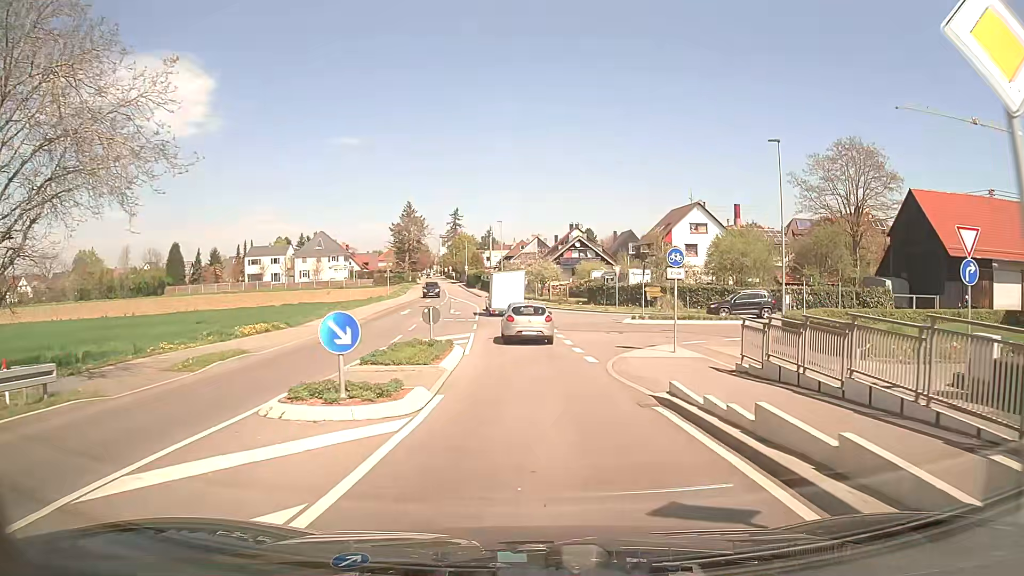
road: secondary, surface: asphalt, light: Day
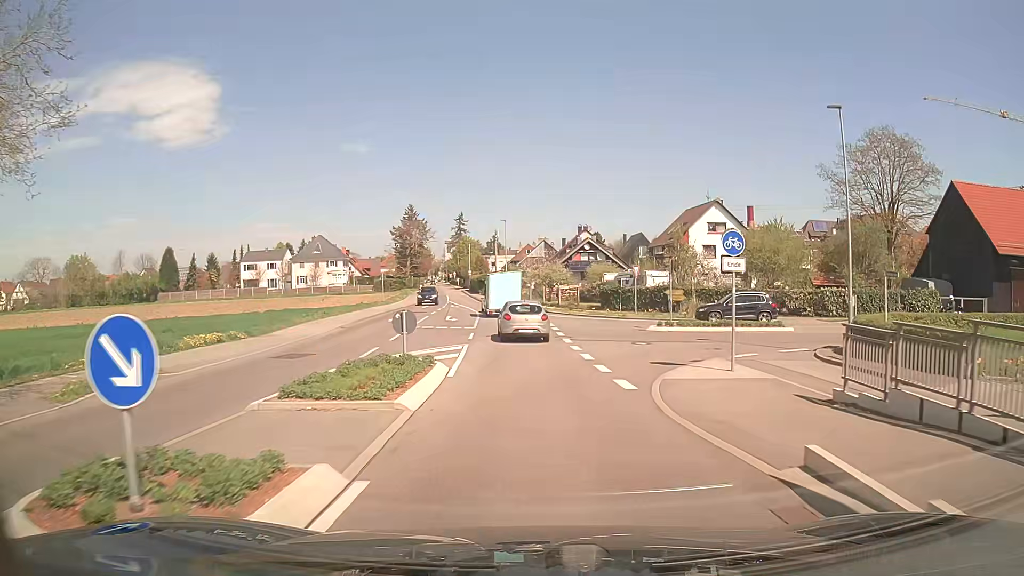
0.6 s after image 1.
(0.0, +5.7) m; -1°
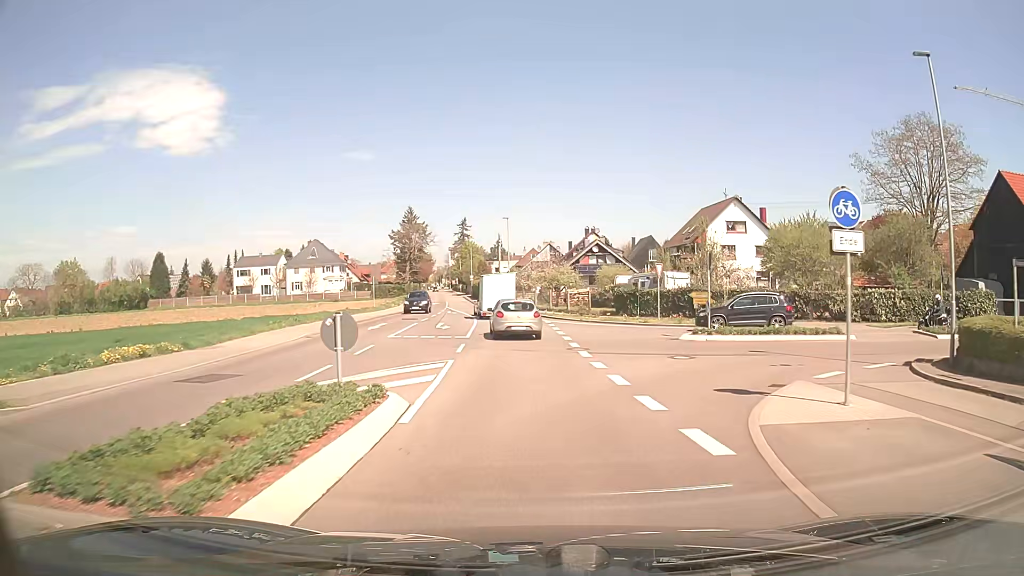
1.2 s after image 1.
(0.0, +5.9) m; -1°
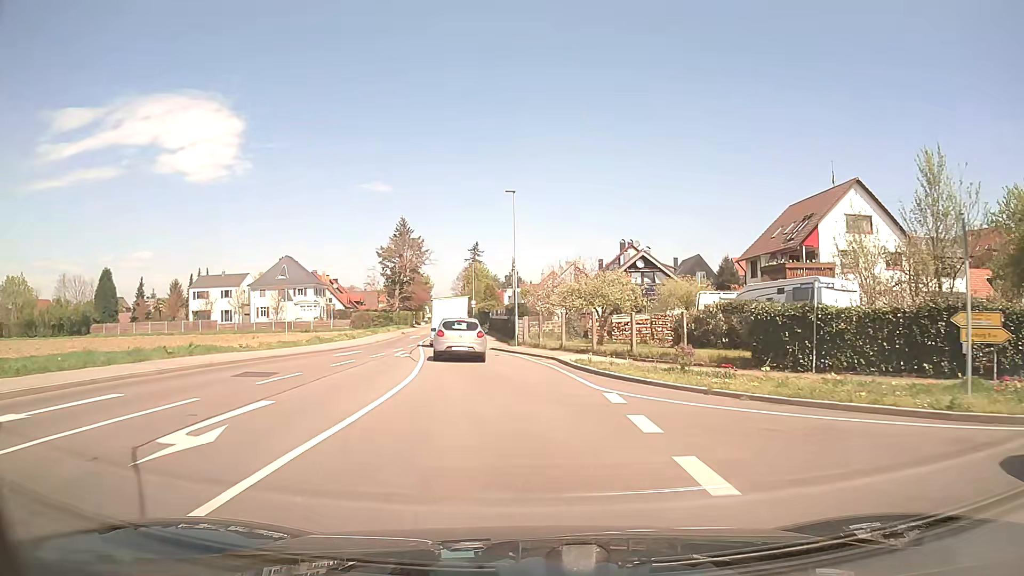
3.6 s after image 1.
(-0.2, +25.5) m; -2°
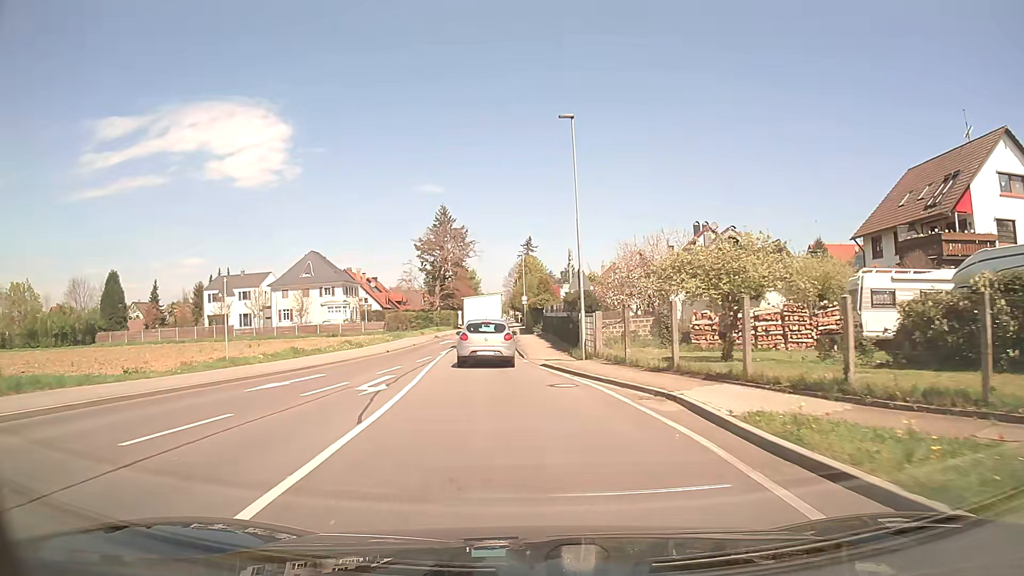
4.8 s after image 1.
(-0.4, +13.1) m; -4°
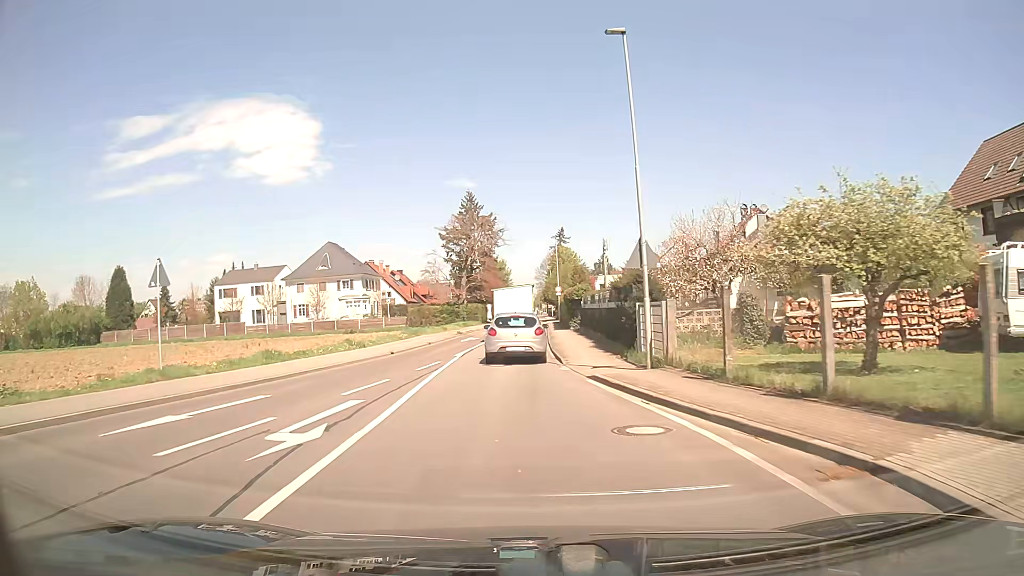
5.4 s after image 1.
(-0.2, +6.5) m; -3°
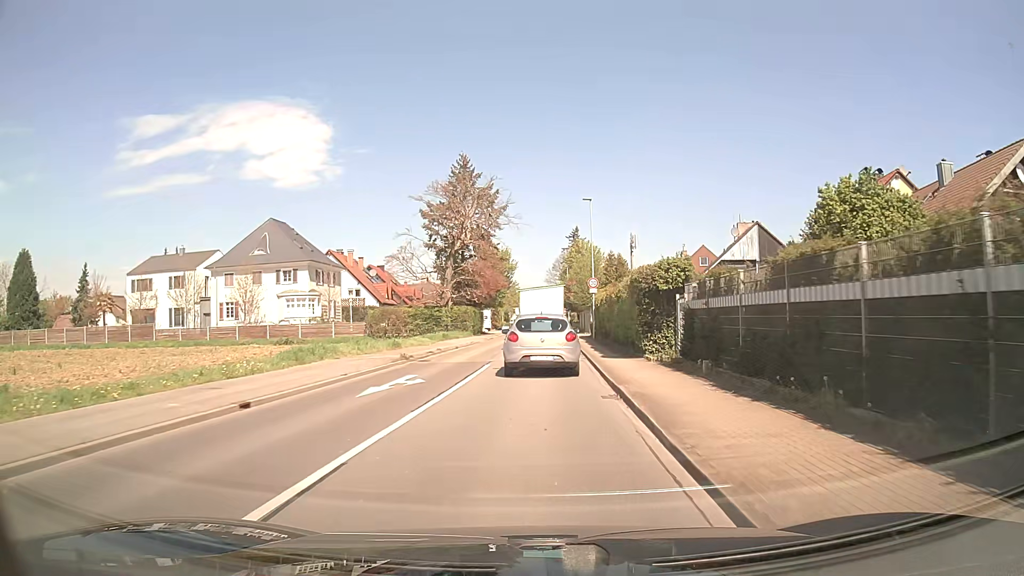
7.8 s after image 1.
(-0.6, +24.9) m; 0°
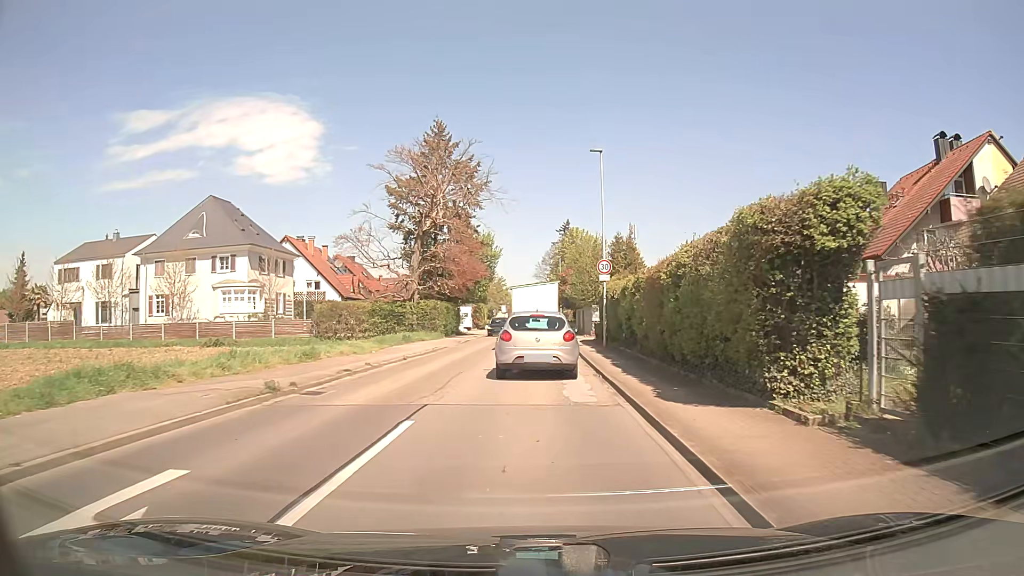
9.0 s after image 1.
(0.0, +11.4) m; 0°
